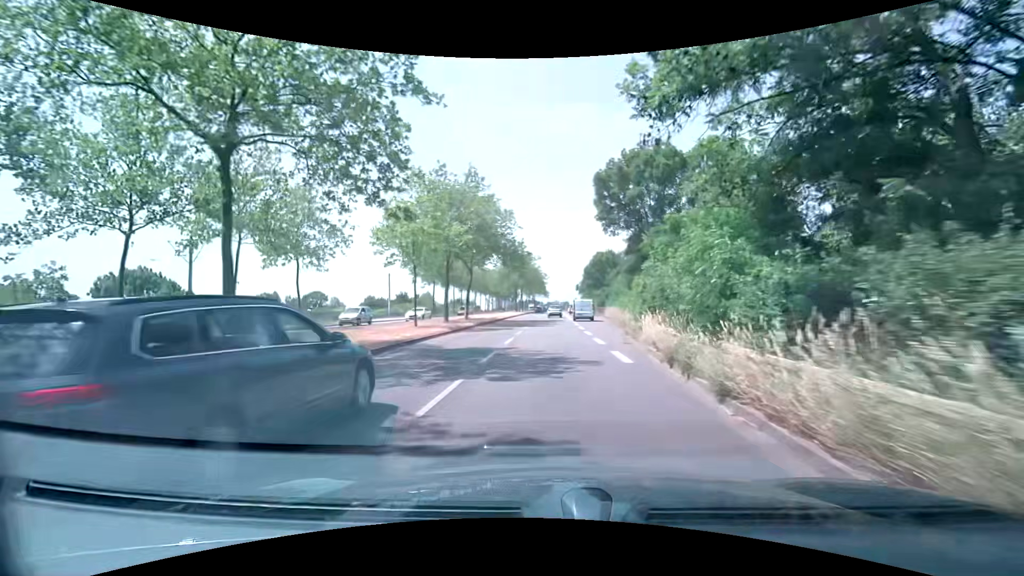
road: secondary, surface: asphalt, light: Day
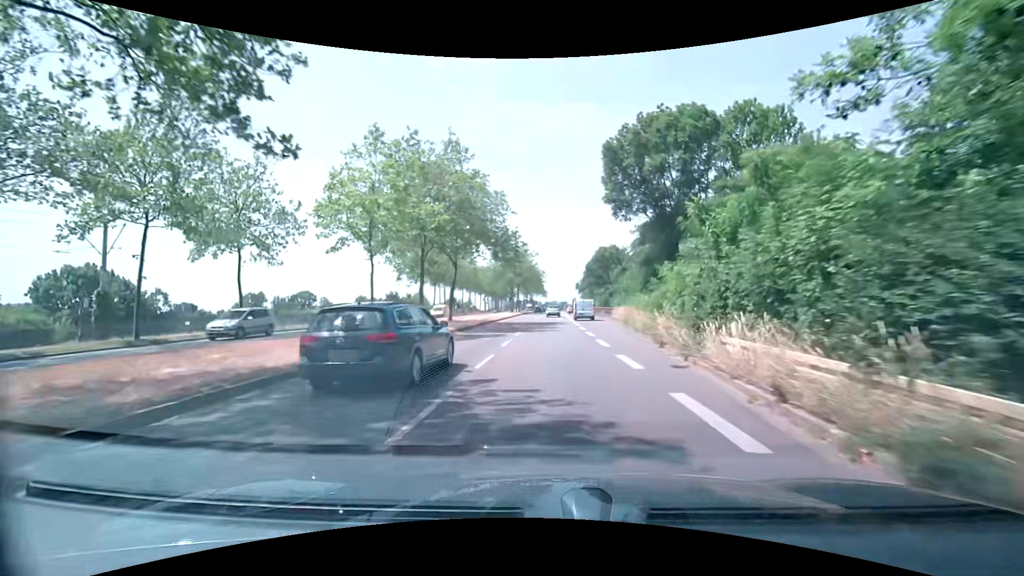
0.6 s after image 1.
(0.0, +7.2) m; +1°
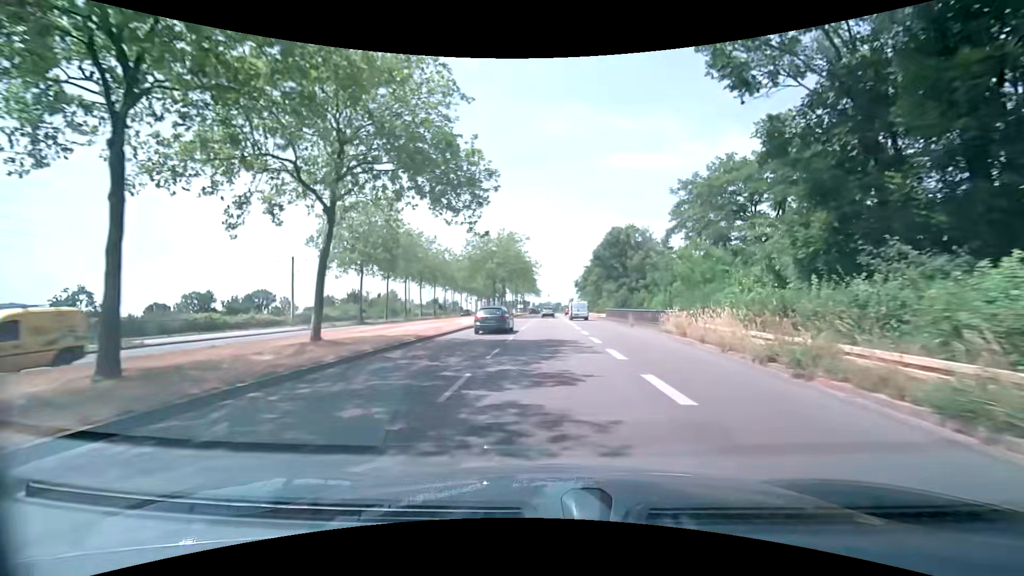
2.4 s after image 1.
(0.0, +21.9) m; 0°
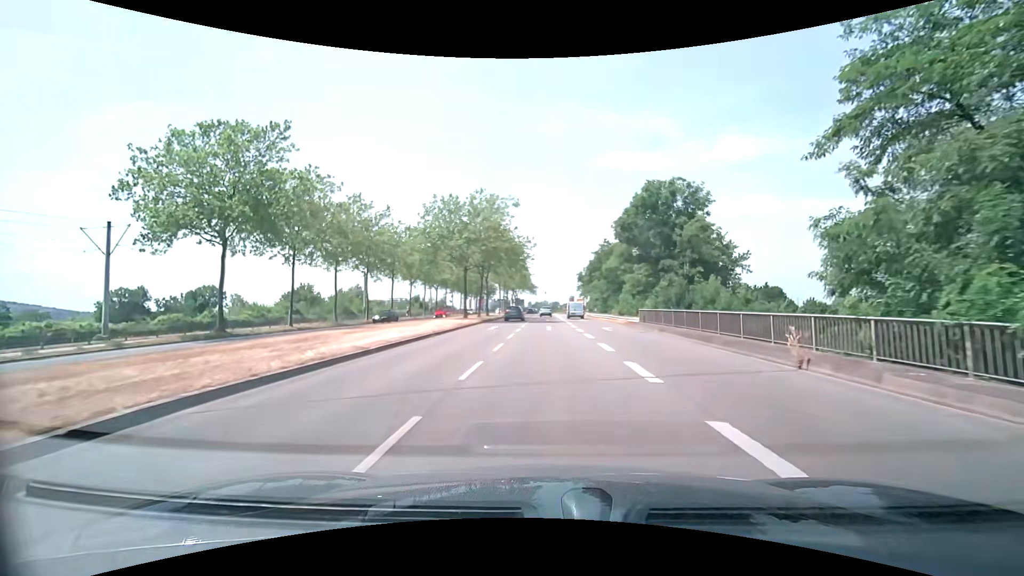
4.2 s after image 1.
(+0.2, +22.1) m; +1°
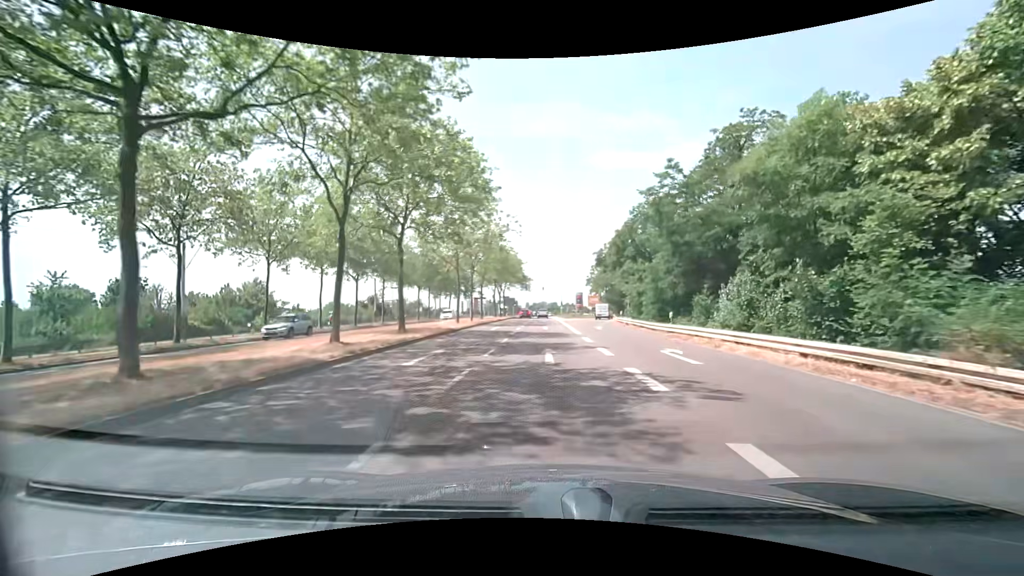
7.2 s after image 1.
(-0.1, +37.2) m; 0°
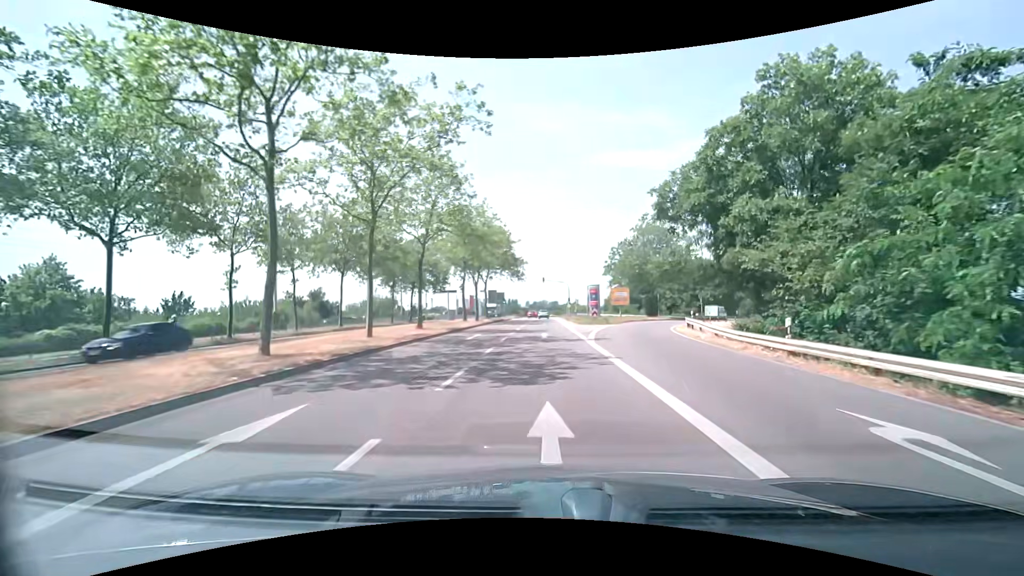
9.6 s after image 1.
(+0.1, +30.0) m; 0°
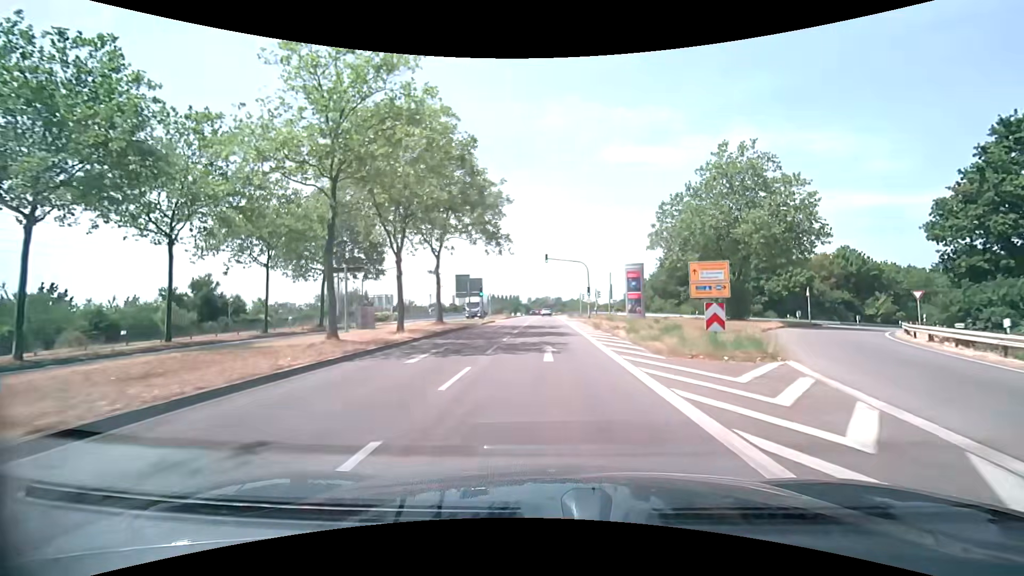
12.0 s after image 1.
(-0.1, +30.2) m; 0°
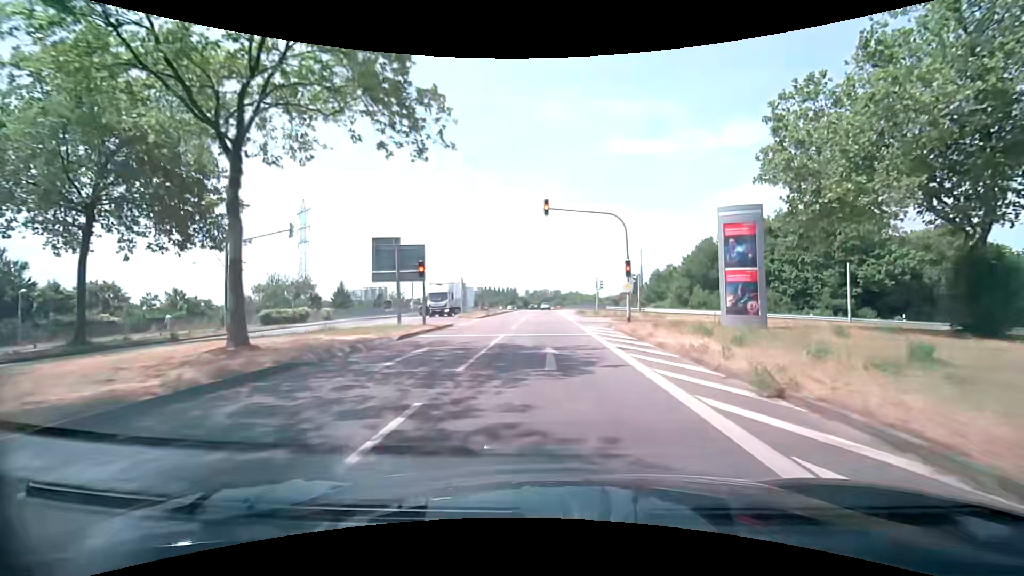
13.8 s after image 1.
(0.0, +22.4) m; 0°
(0, +10) (0, +20) (0, +30) (+1, +40) (+1, +50) (+1, +60) (+1, +70) (+1, +80) (+1, +90) (+1, +100) m
